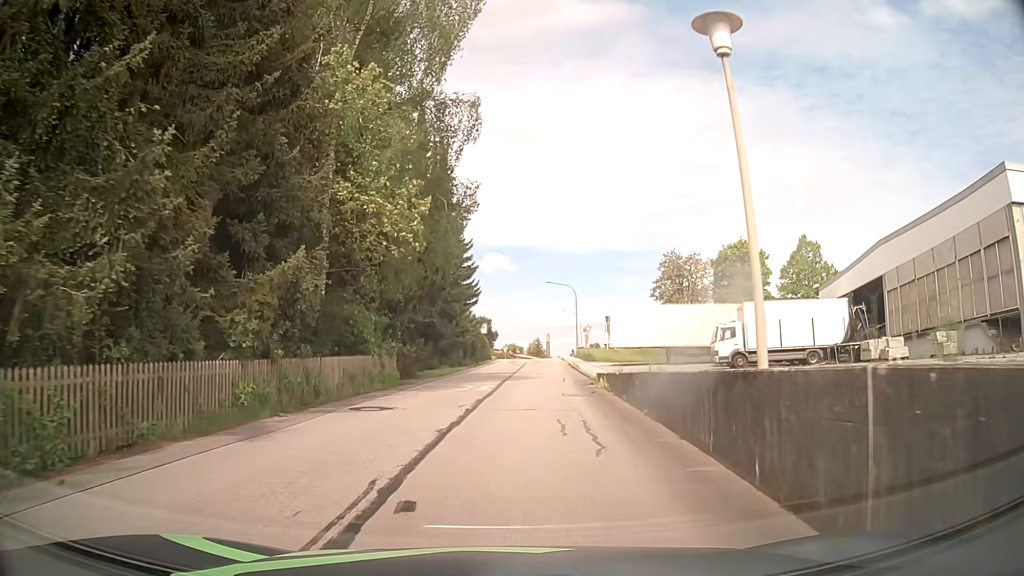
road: residential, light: Day
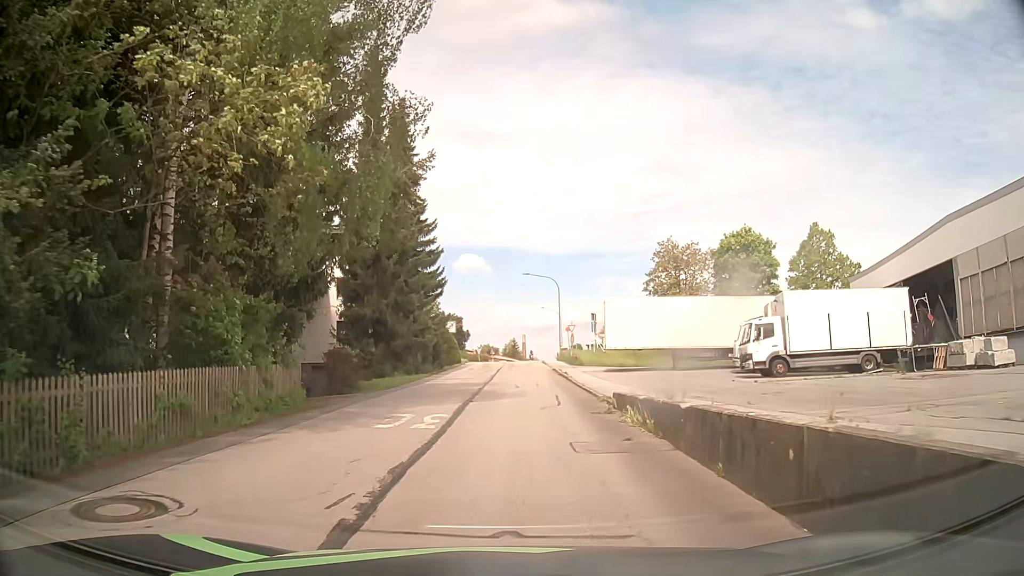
(+0.3, +8.7) m; +1°
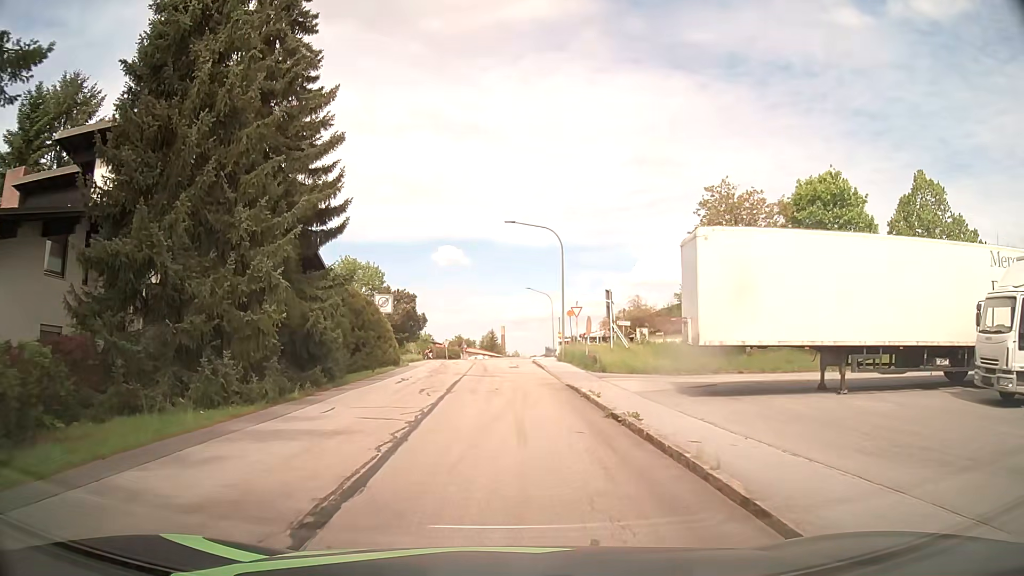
(+0.8, +21.6) m; +3°
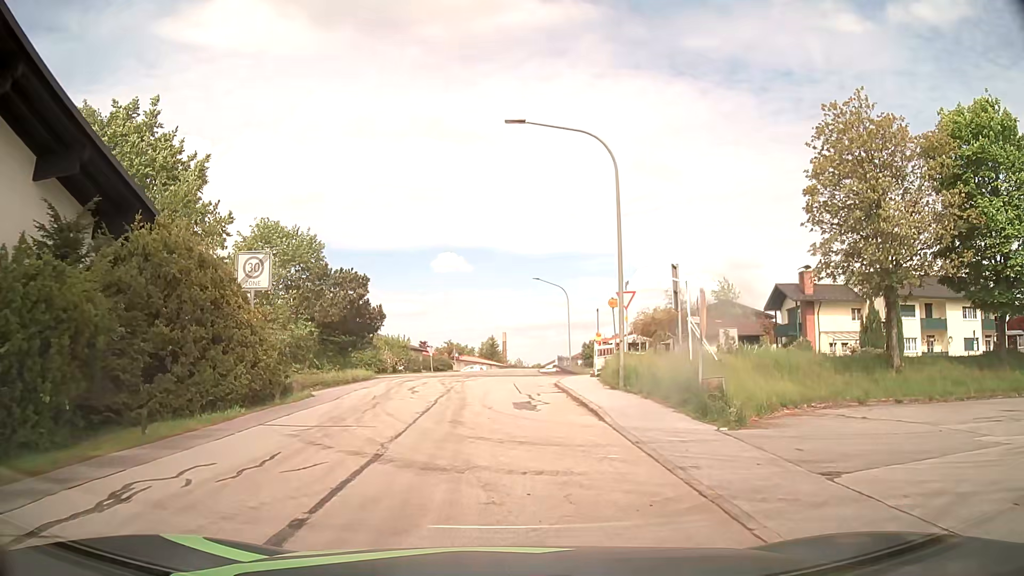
(-0.1, +17.5) m; -1°
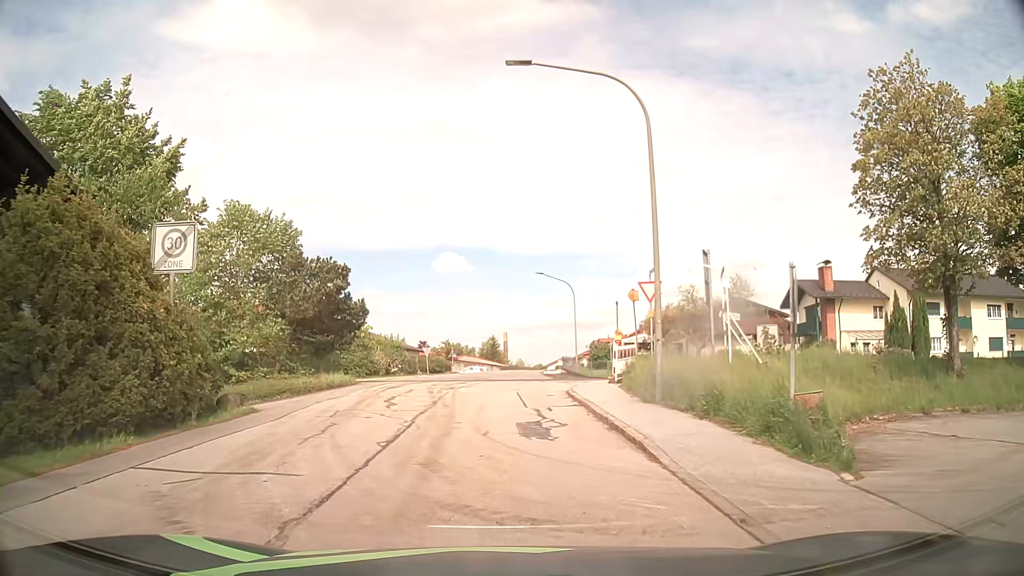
(+0.1, +4.2) m; +1°
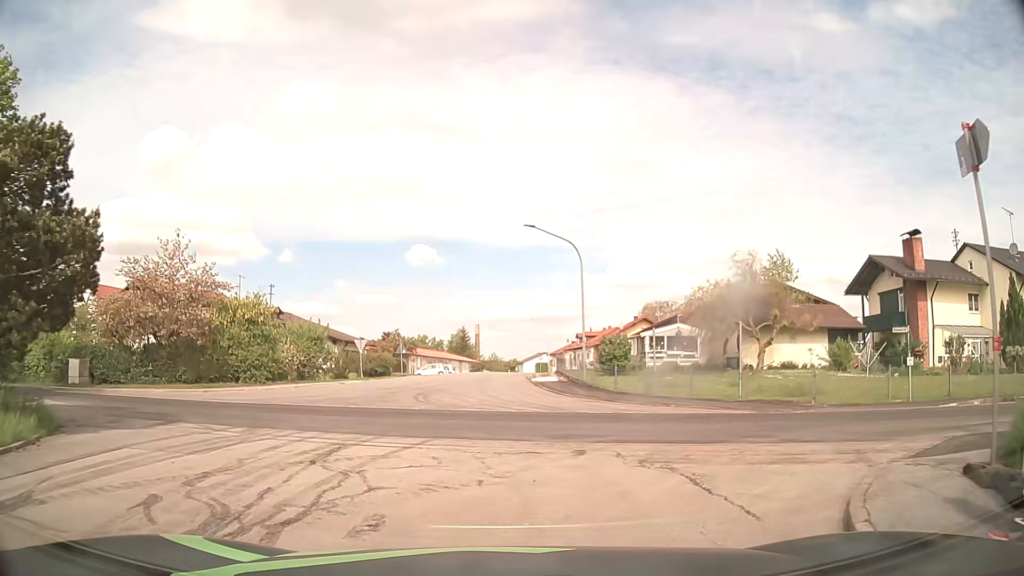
(-0.2, +18.0) m; +2°
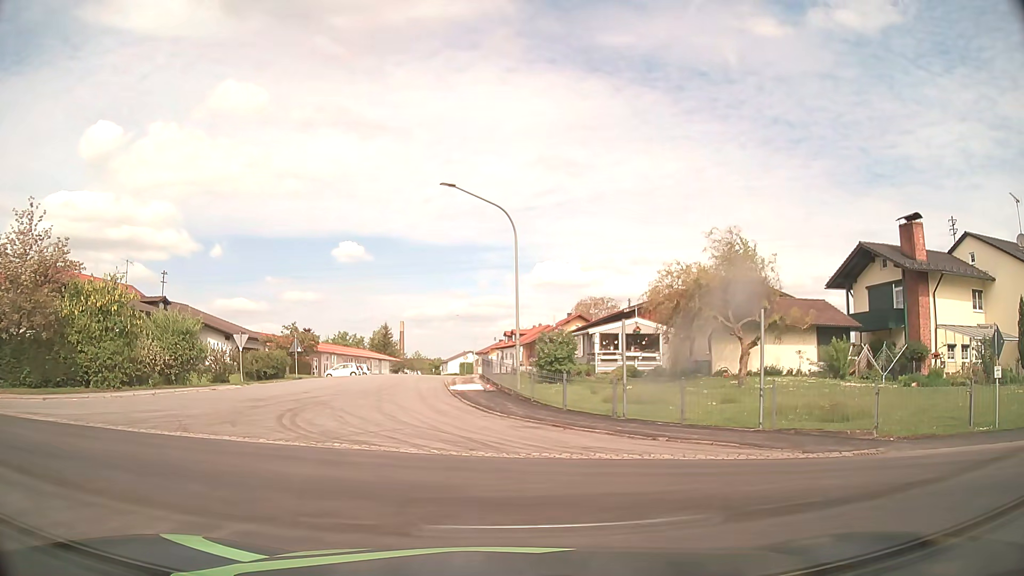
(+0.3, +7.6) m; +7°
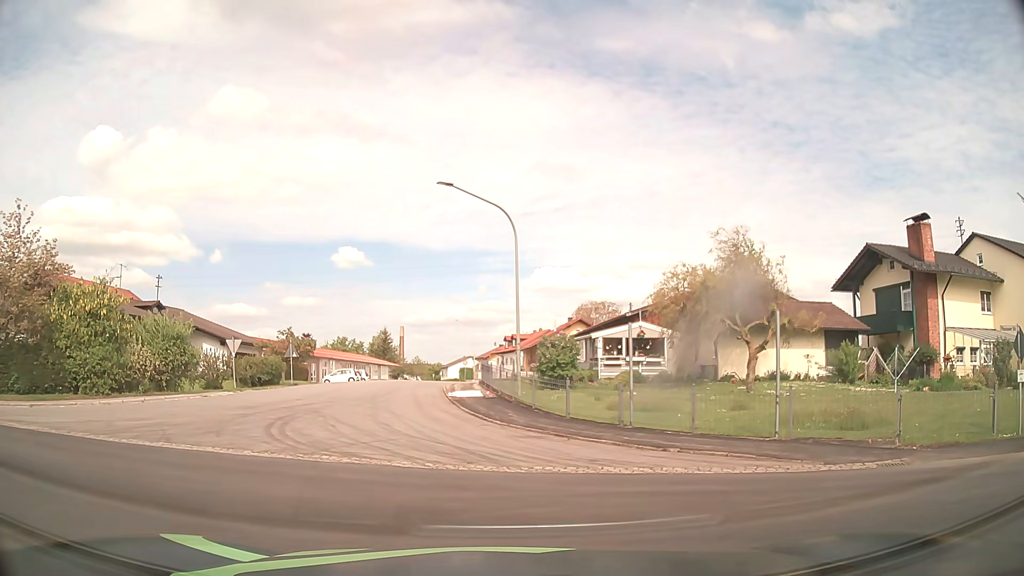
(0.0, +0.9) m; 0°
(-4, +9) (-13, +13) (-22, +15) (-32, +18) (-42, +20) (-52, +22) (-62, +24) (-71, +26) (-81, +28) (-91, +30) m
